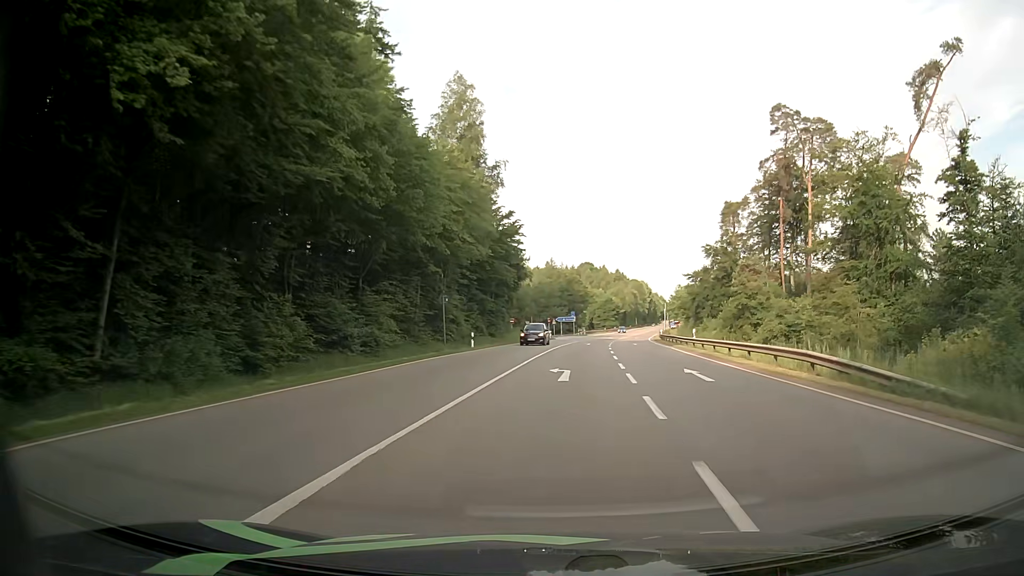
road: secondary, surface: asphalt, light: Day
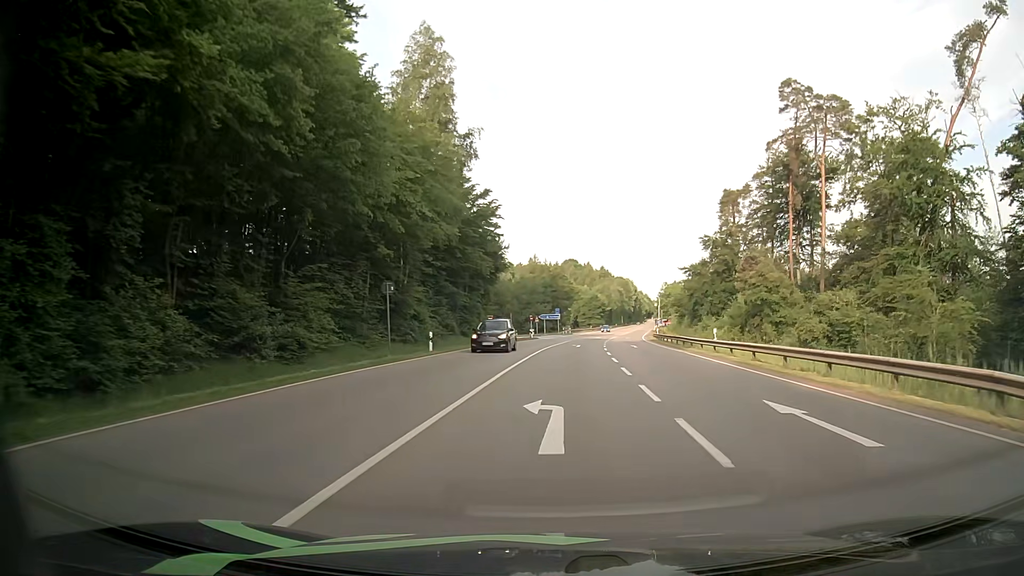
(+0.1, +9.3) m; +1°
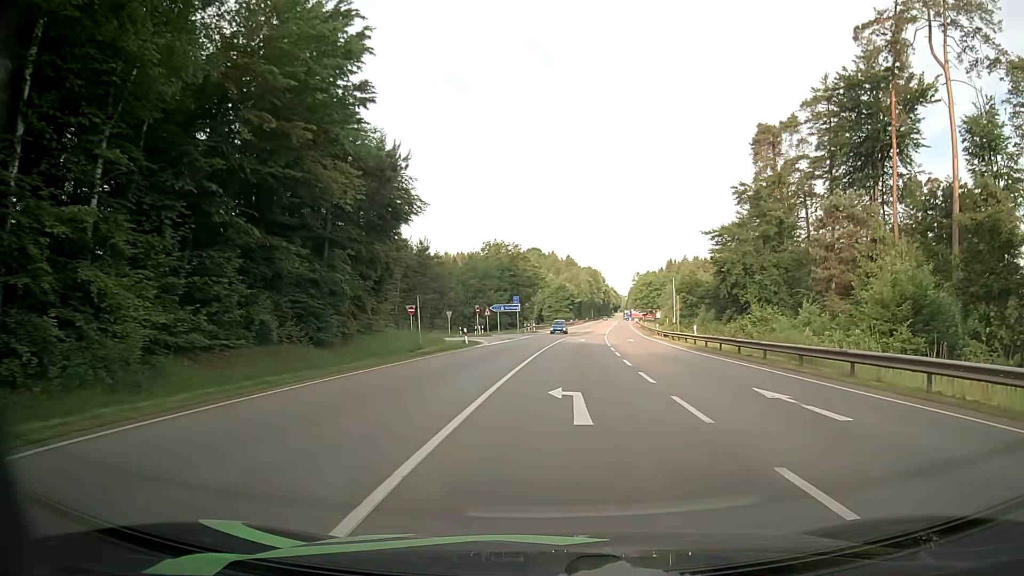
(+0.7, +32.9) m; +3°
